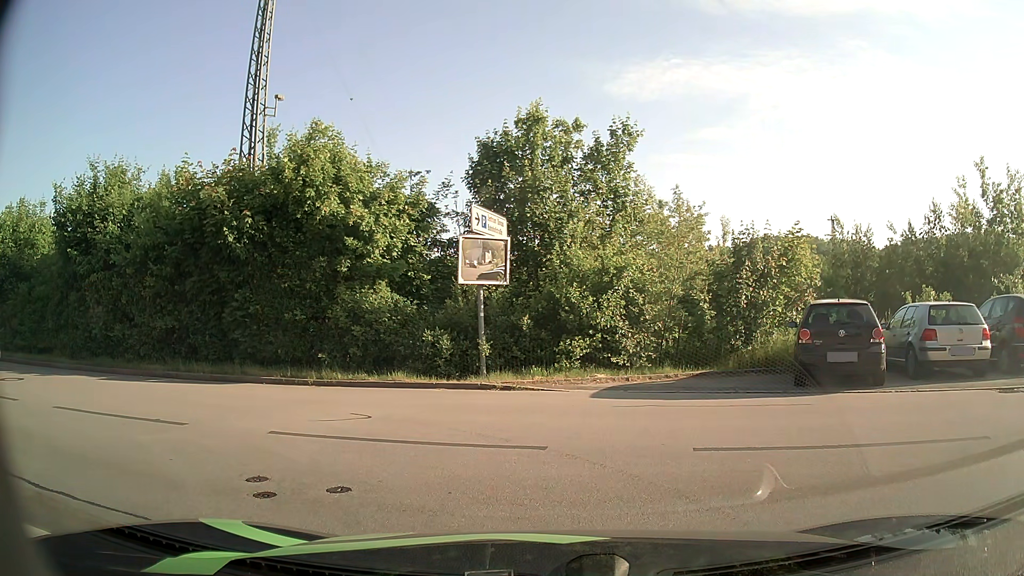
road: residential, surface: asphalt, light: Day
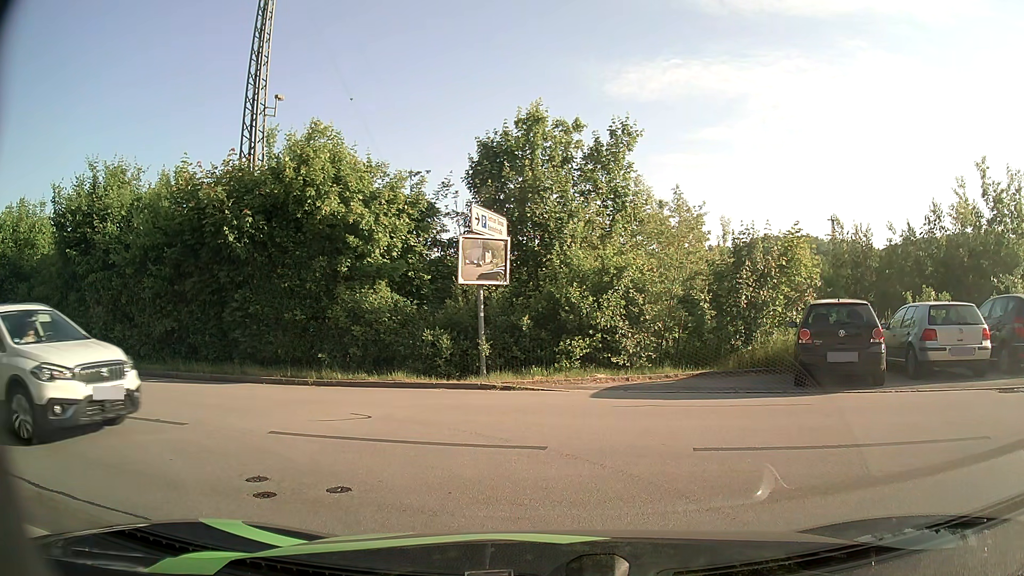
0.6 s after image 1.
(0.0, 0.0) m; 0°
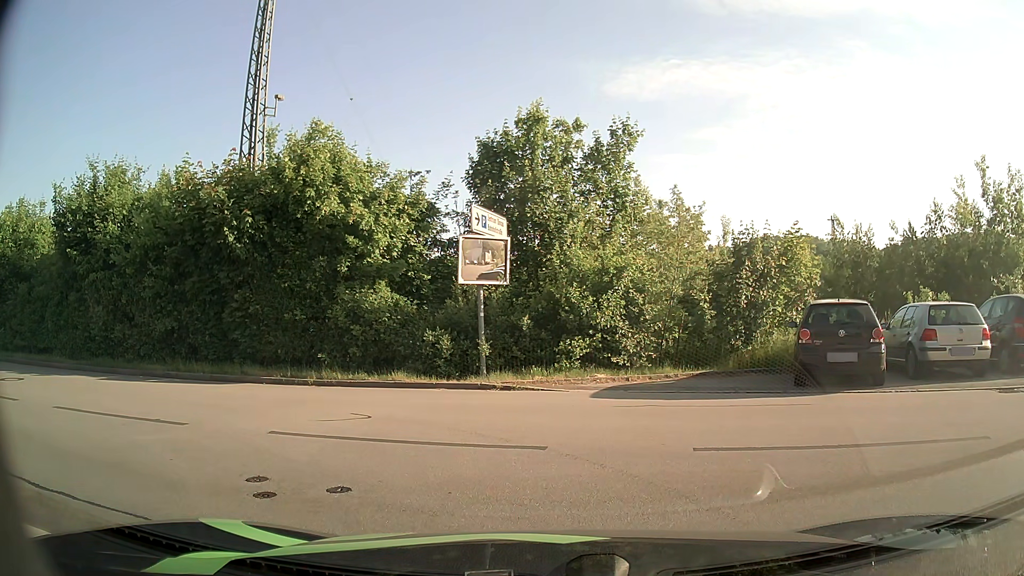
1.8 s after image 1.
(0.0, 0.0) m; 0°
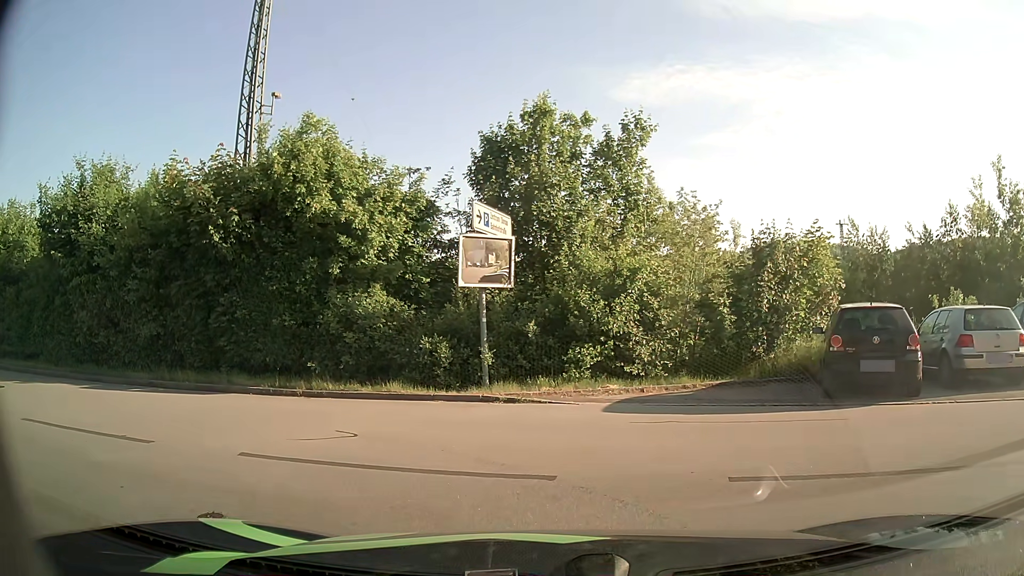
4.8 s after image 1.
(0.0, +1.0) m; 0°
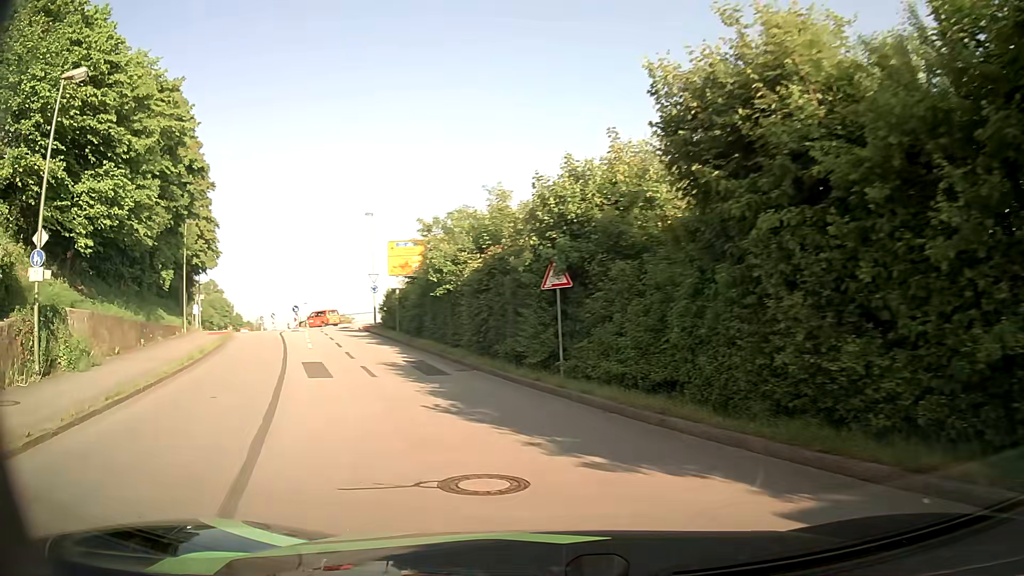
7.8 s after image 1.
(-5.3, +9.4) m; -60°
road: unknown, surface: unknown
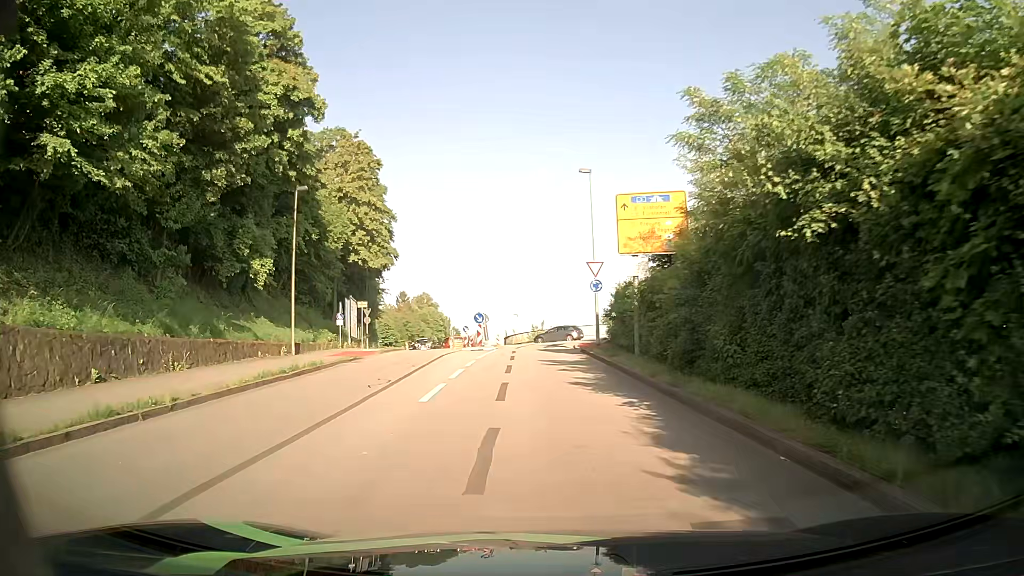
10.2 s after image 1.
(-3.8, +16.8) m; -22°
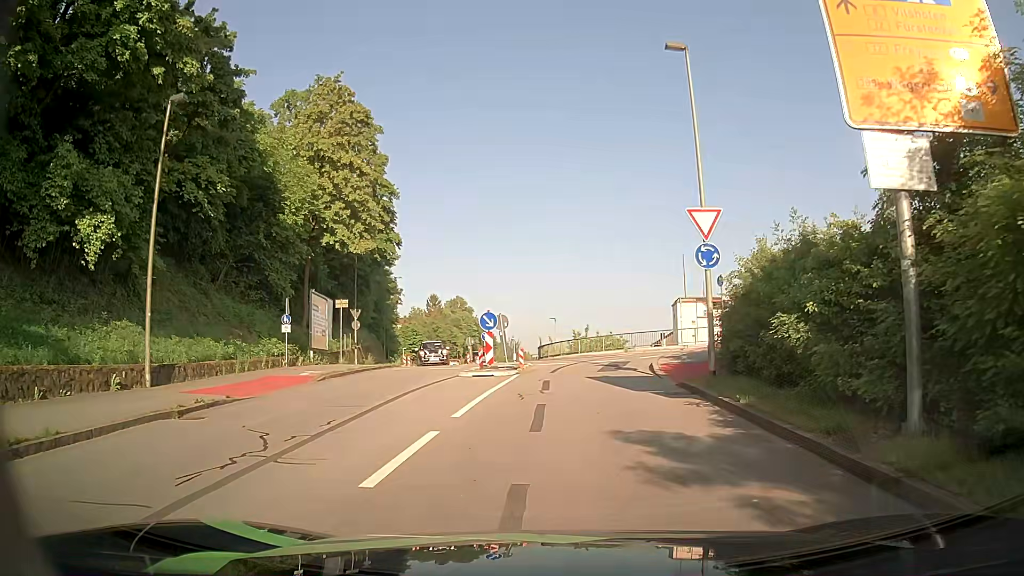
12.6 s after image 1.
(-0.3, +14.6) m; -2°
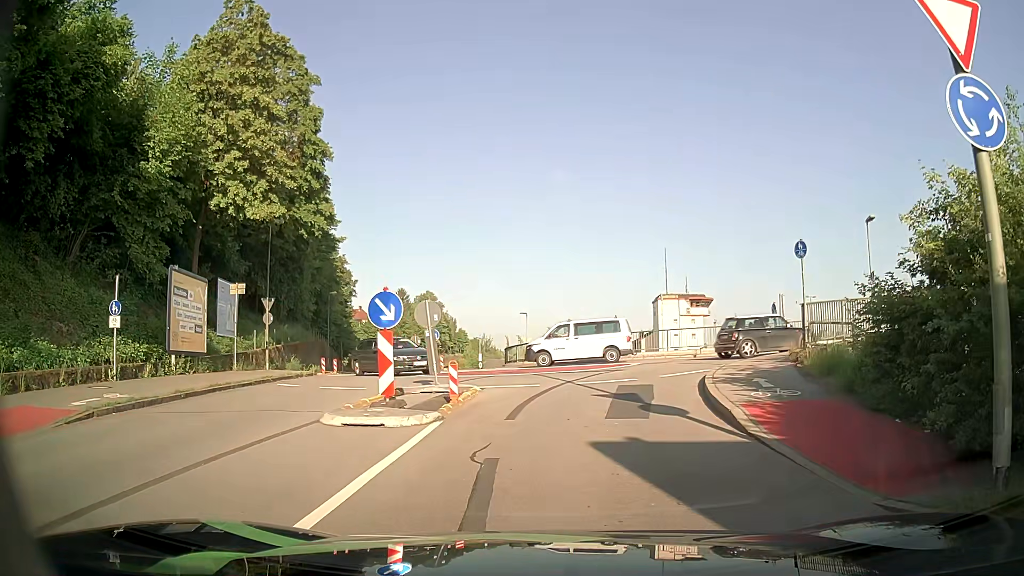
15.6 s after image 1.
(+0.1, +10.7) m; +1°
